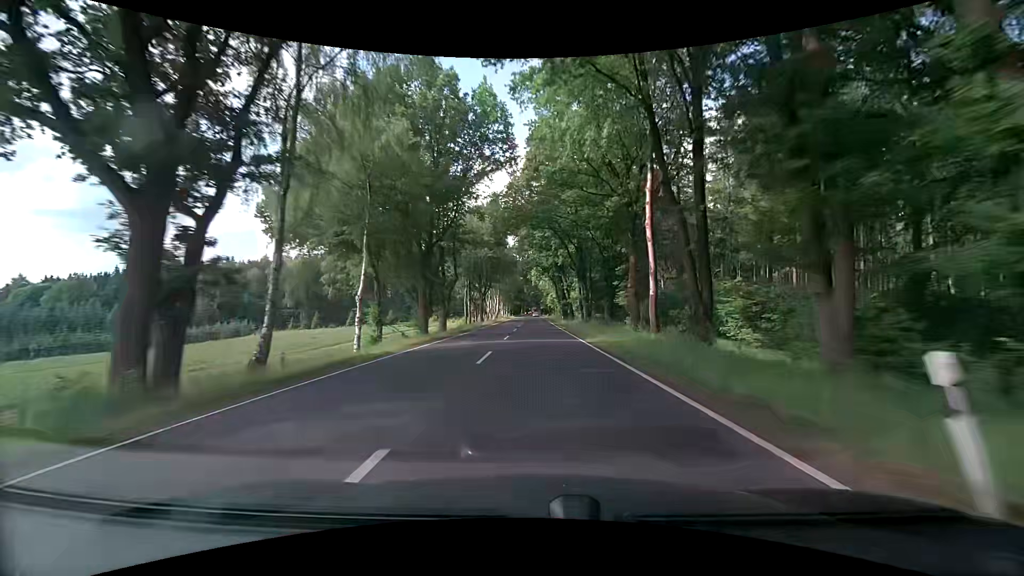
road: primary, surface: asphalt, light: Day
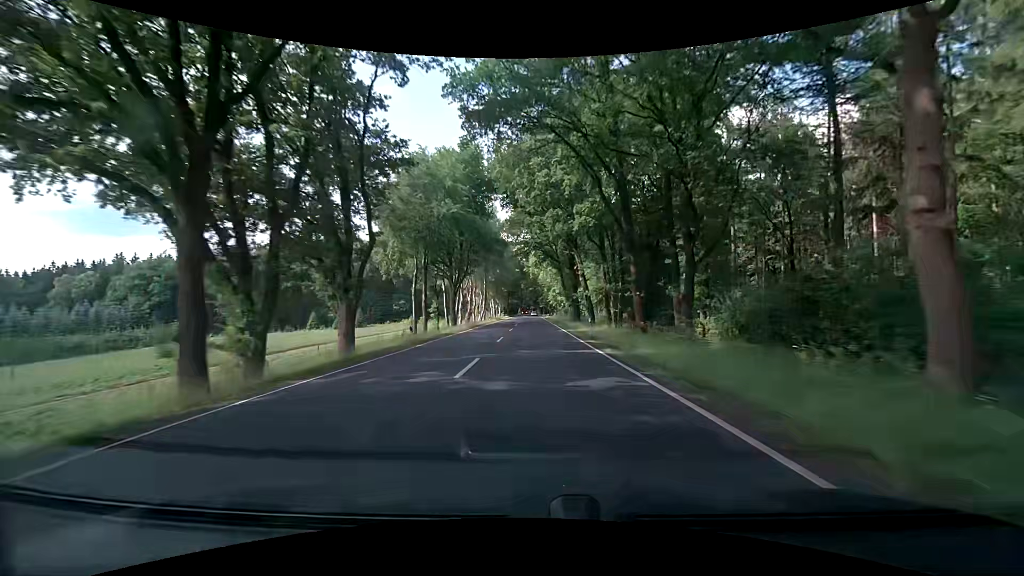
(+0.2, +27.3) m; 0°
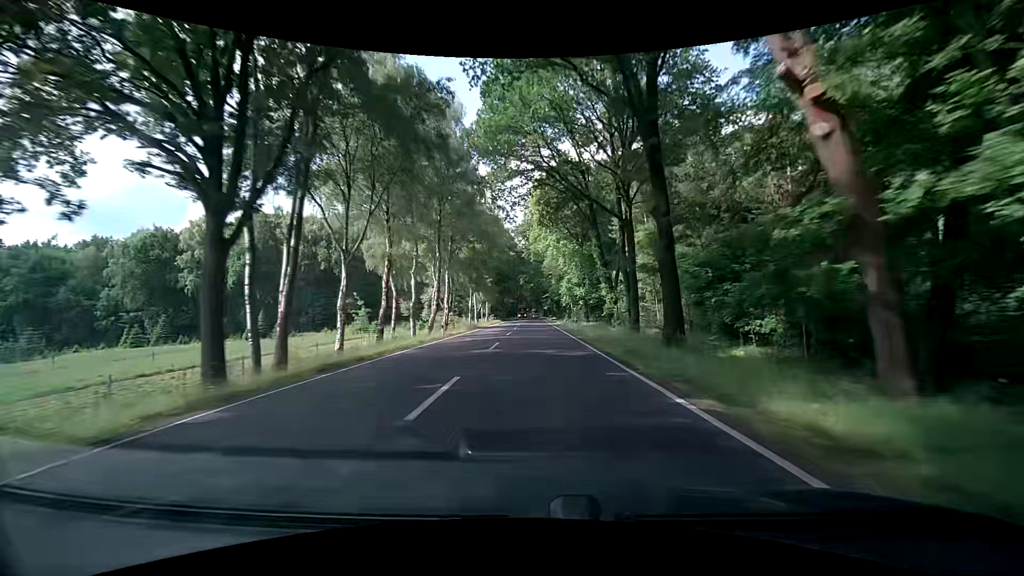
(0.0, +41.0) m; 0°
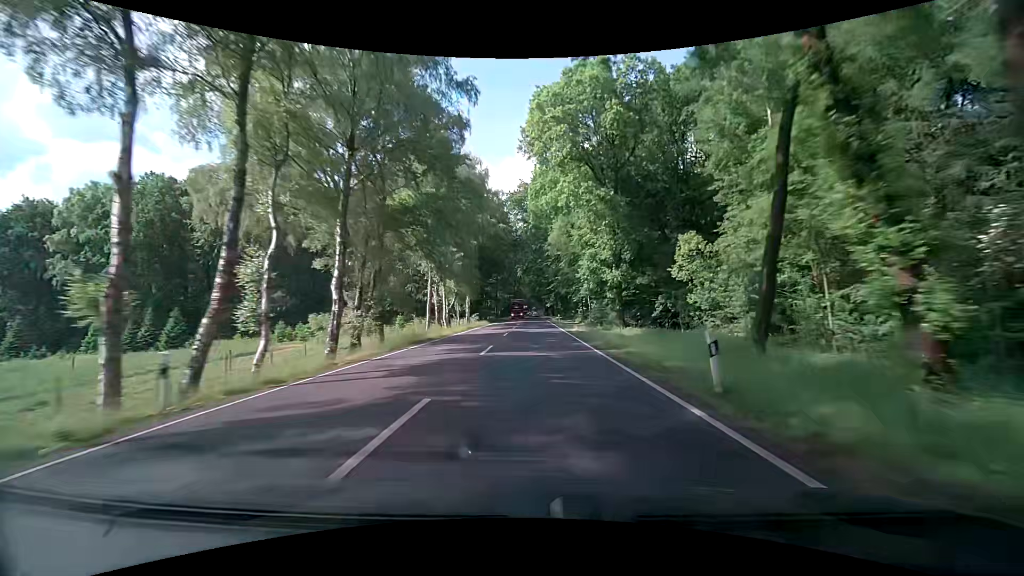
(-0.1, +27.3) m; 0°
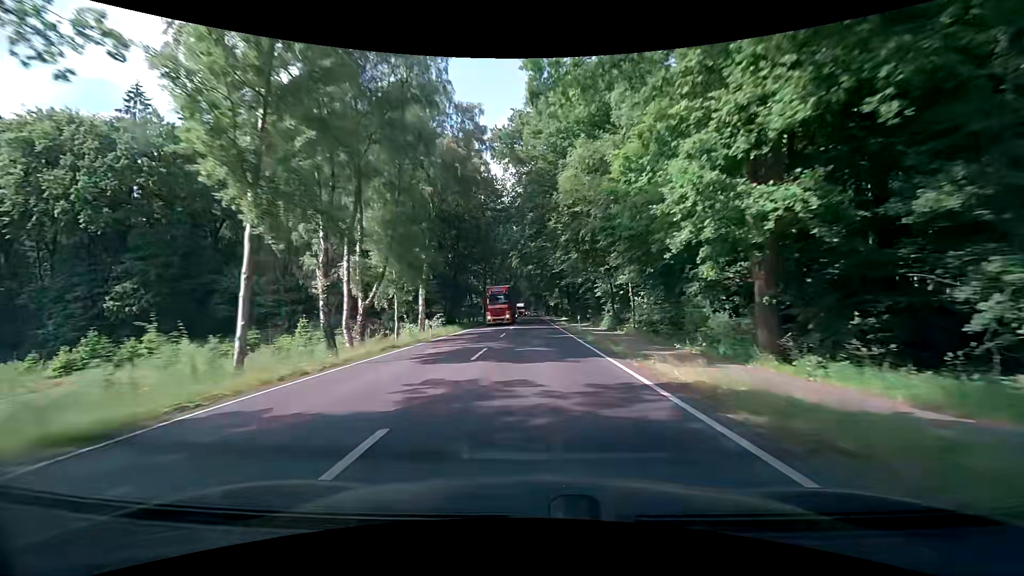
(+0.1, +26.4) m; 0°
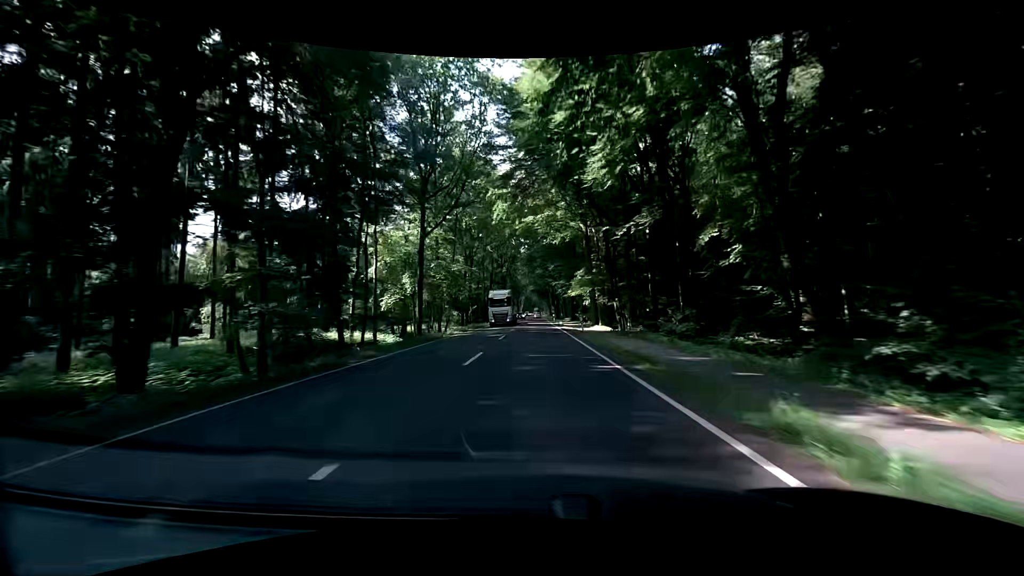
(+0.1, +50.3) m; 0°
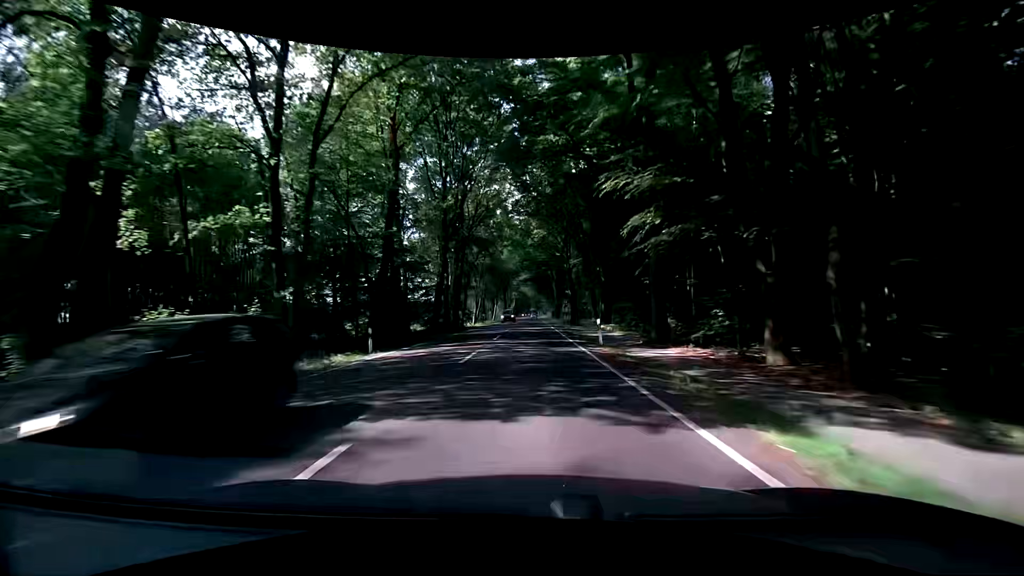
(+0.5, +60.7) m; +2°
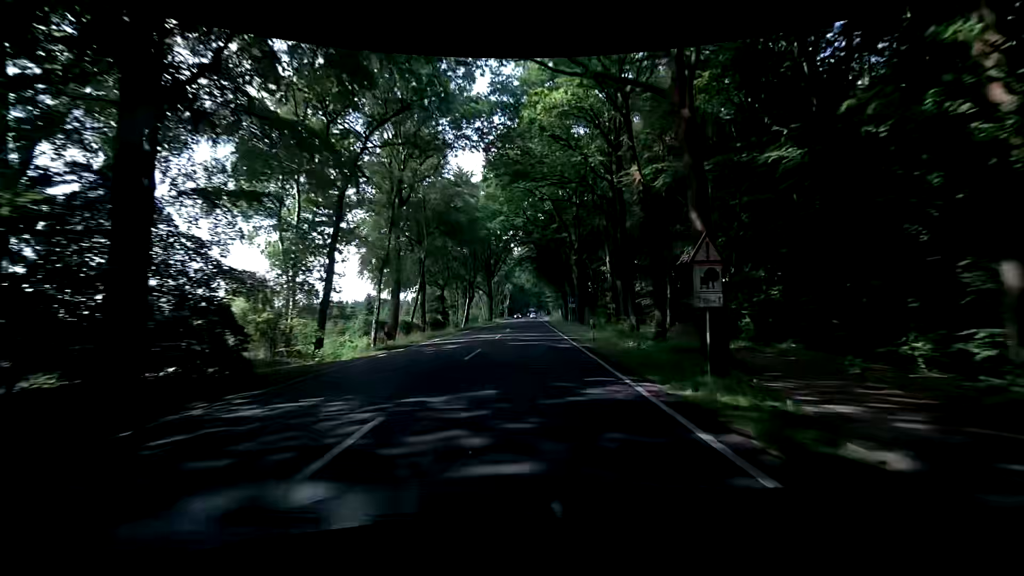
(-1.6, +47.9) m; -2°
(0, +10) (0, +20) (0, +30) (0, +40) (0, +50) (0, +60) (0, +70) (0, +80) (0, +90) (0, +100) m
